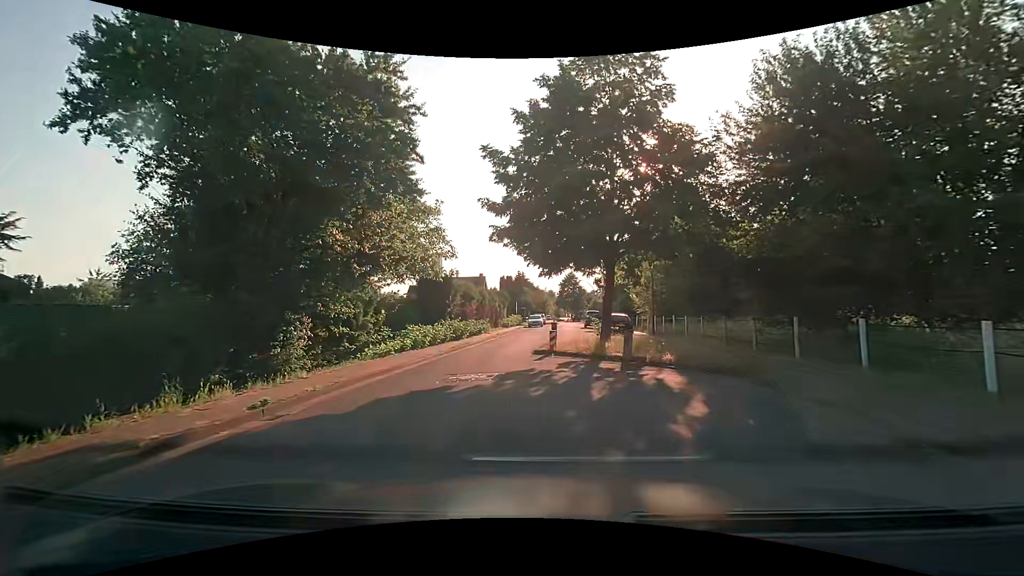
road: residential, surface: asphalt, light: Day
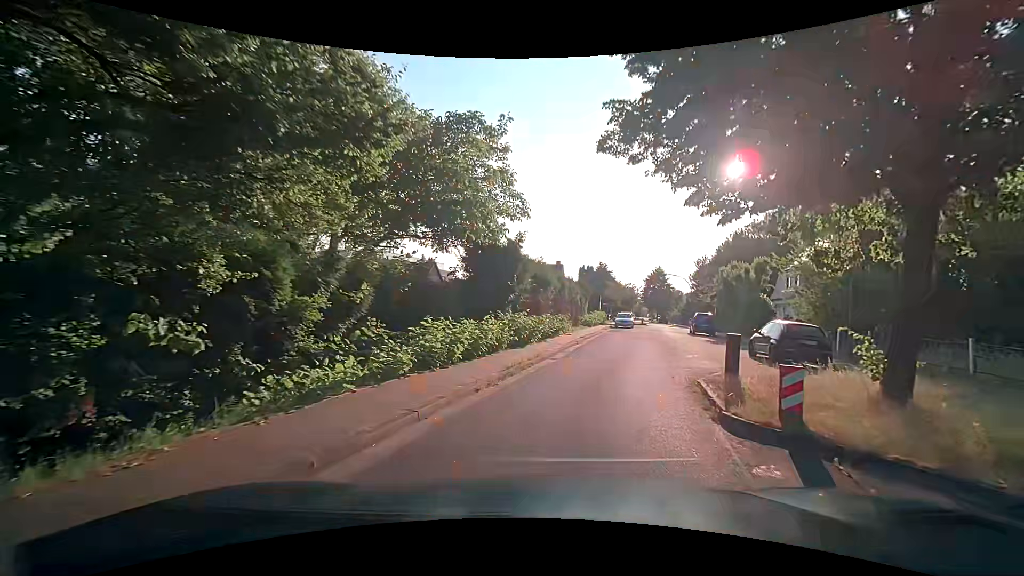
(-1.2, +10.8) m; -8°
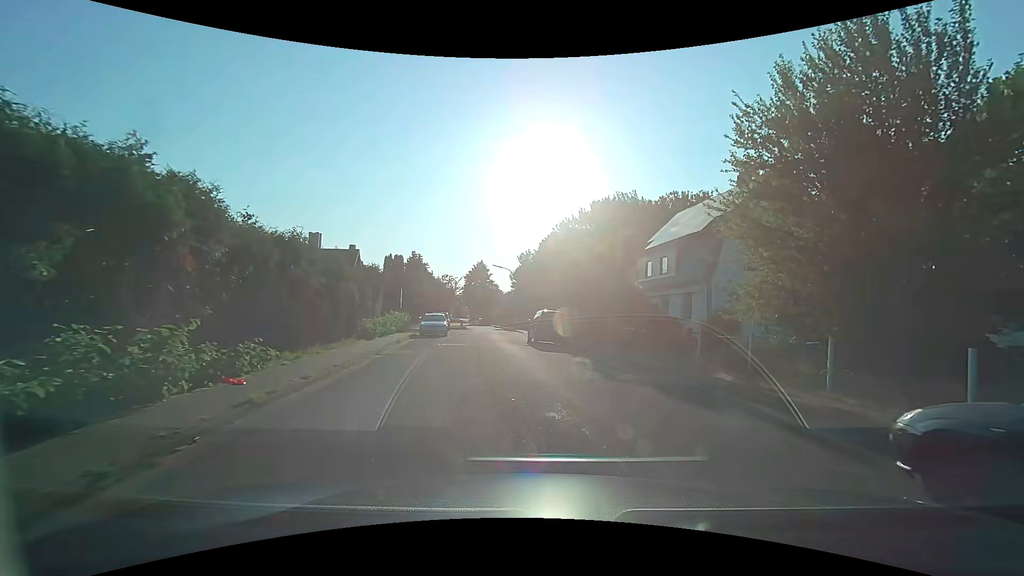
(+3.0, +17.1) m; +20°
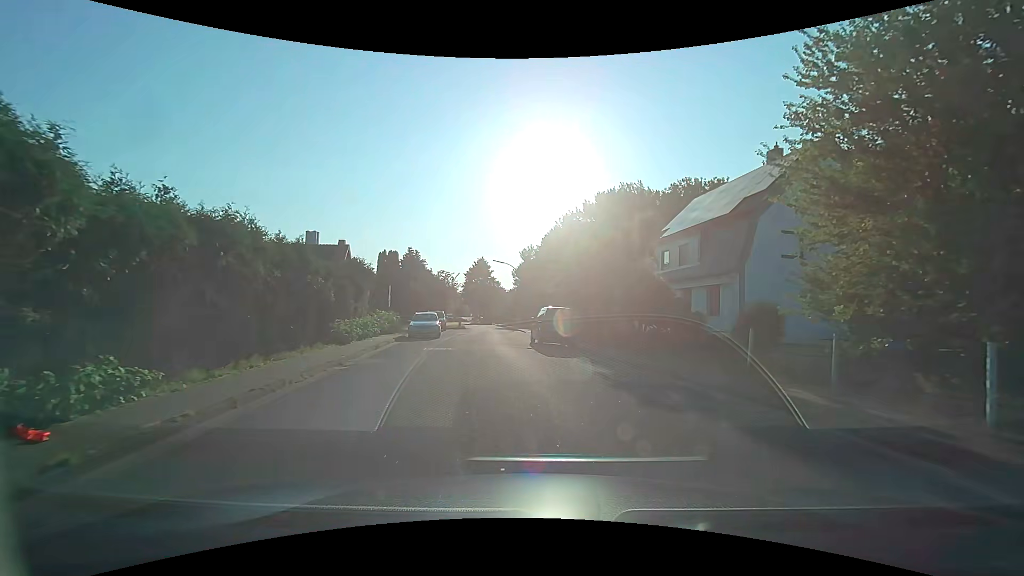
(0.0, +3.7) m; 0°
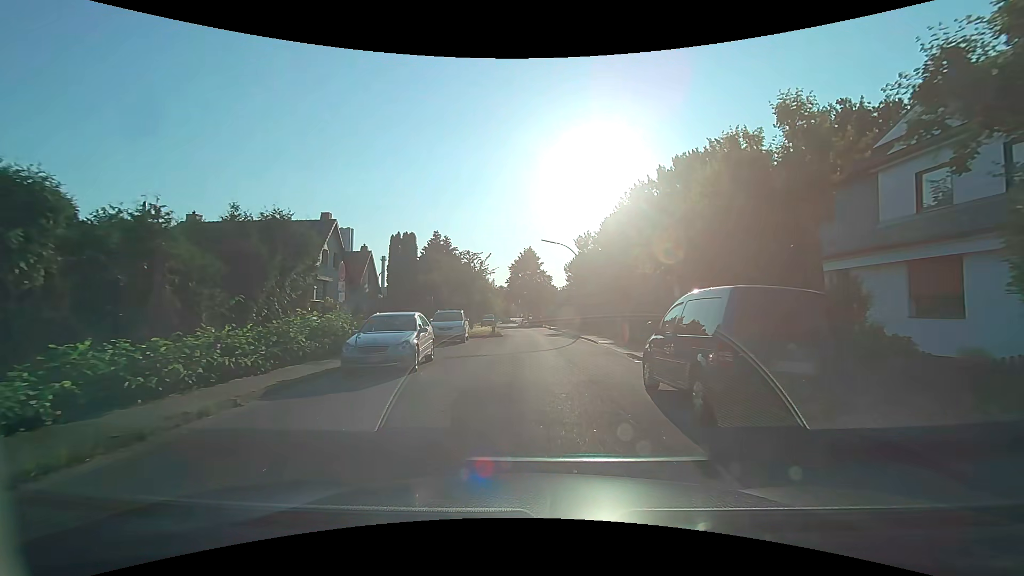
(-1.2, +16.3) m; -7°
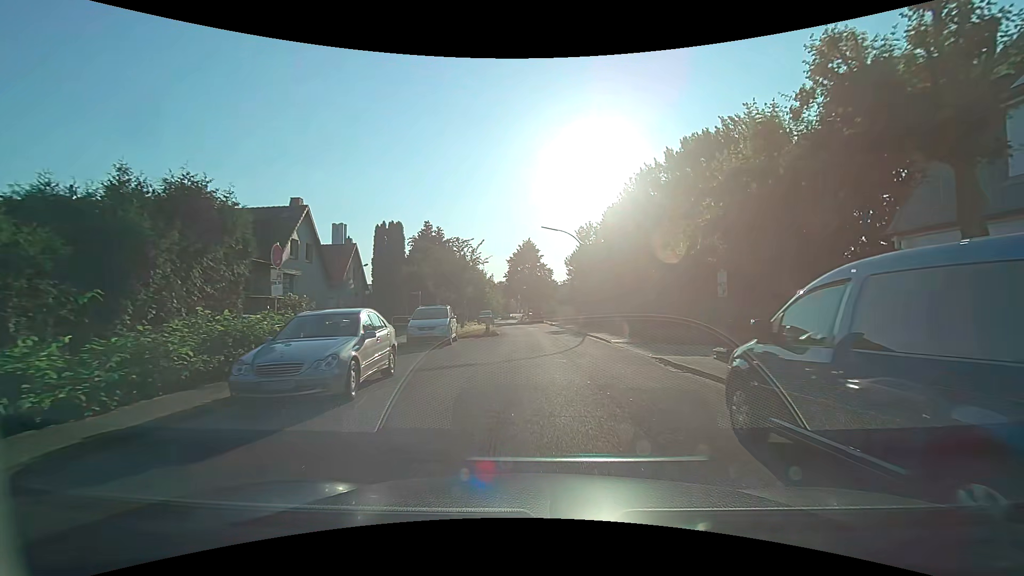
(0.0, +4.2) m; +1°
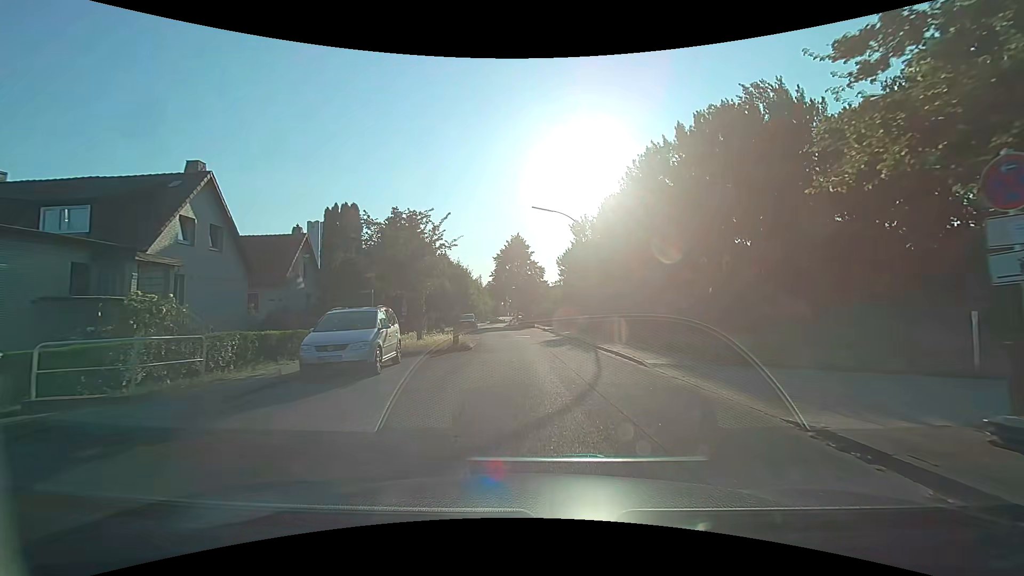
(0.0, +8.4) m; +1°
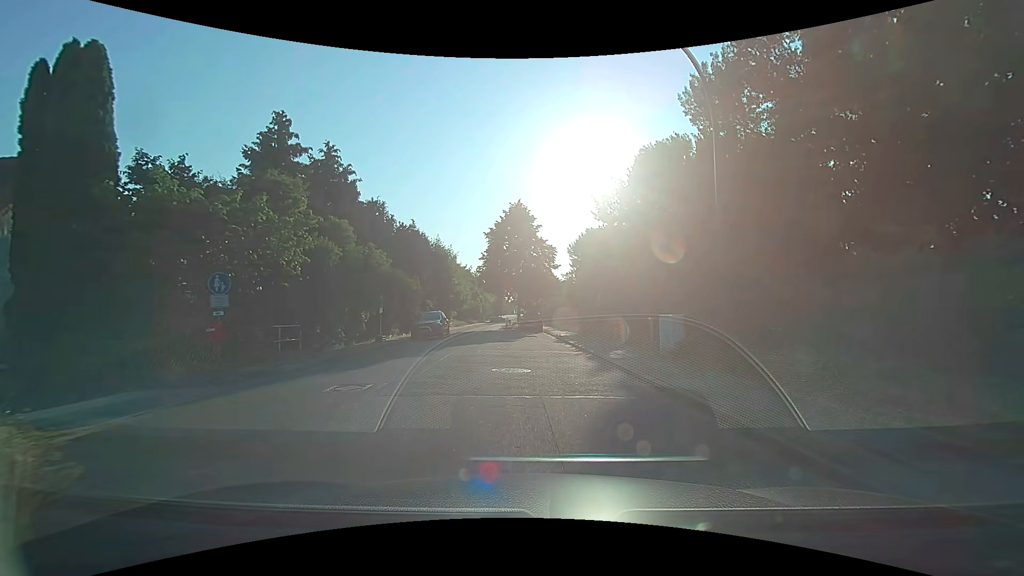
(+0.1, +20.6) m; -1°
(0, +10) (0, +20) (-1, +30) (-3, +40) (-5, +50) (-5, +60) (-4, +70) (-3, +80) (-2, +90) (-2, +100) m
